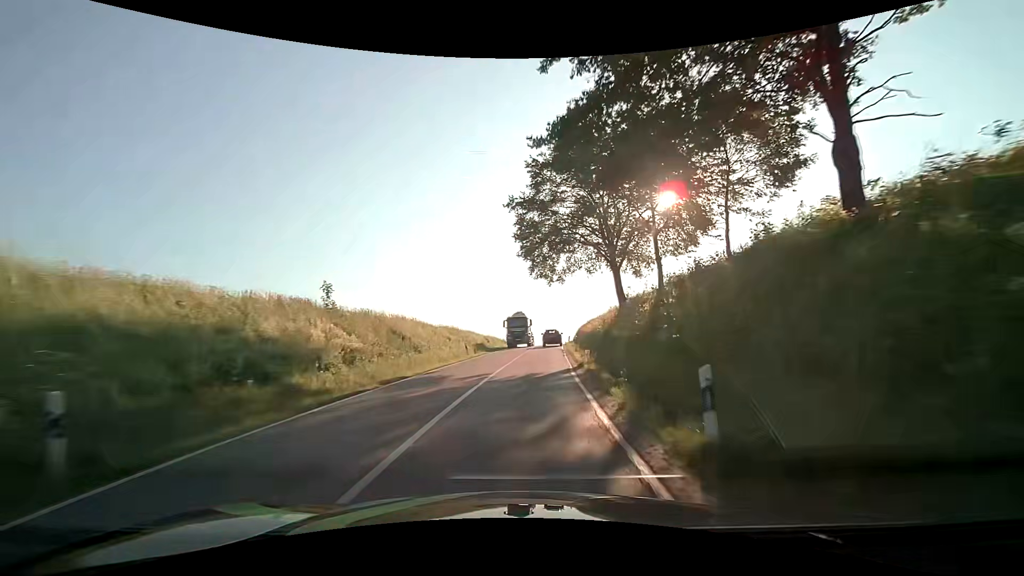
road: secondary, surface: asphalt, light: Day
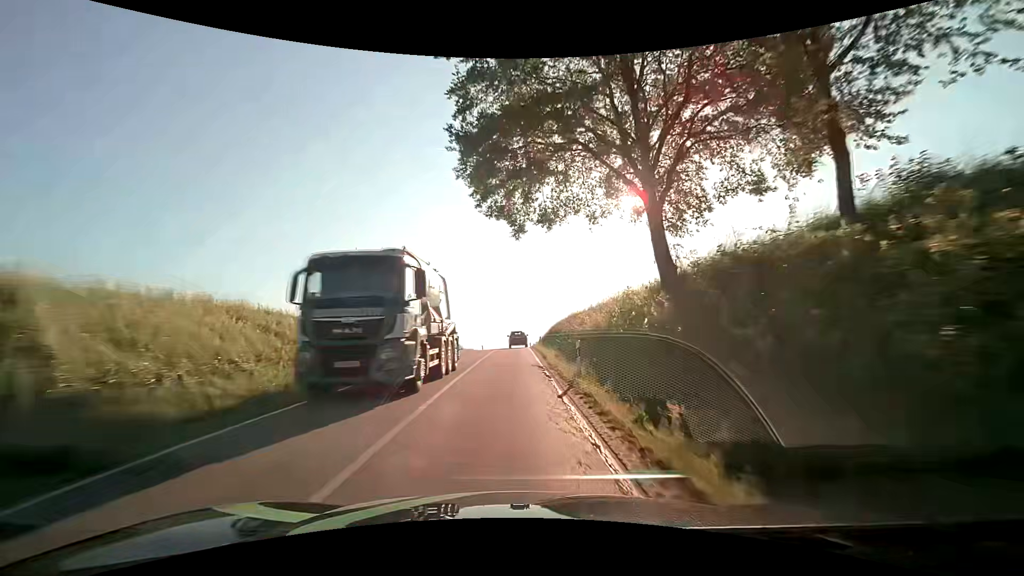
(+1.0, +18.6) m; +5°
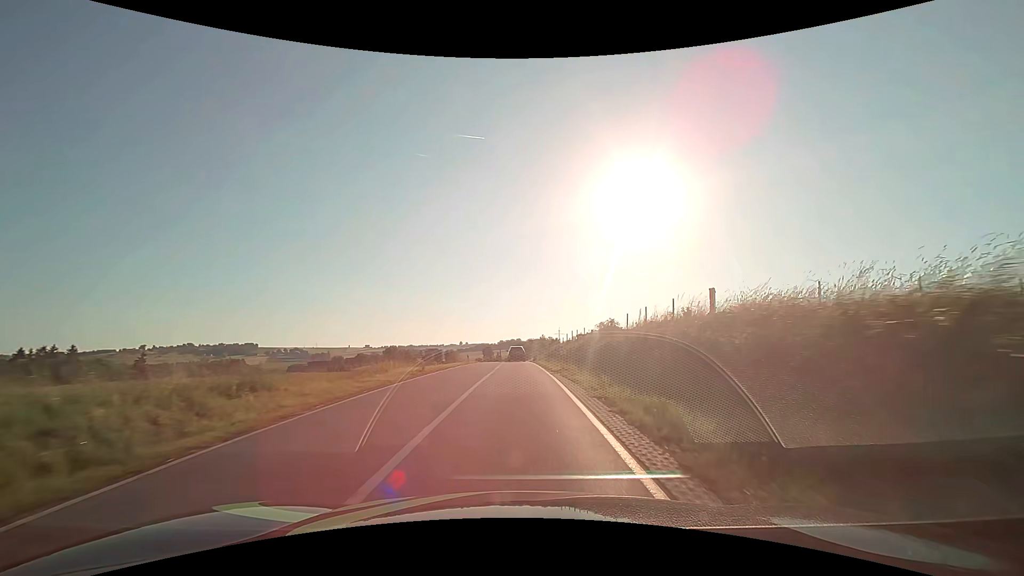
(-0.4, +47.1) m; -1°
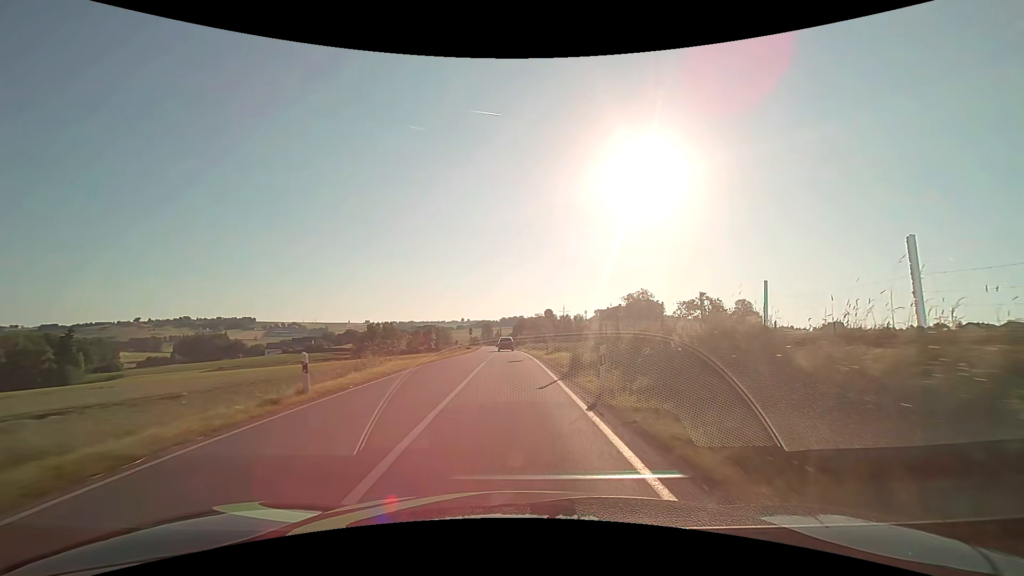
(+0.1, +39.3) m; 0°
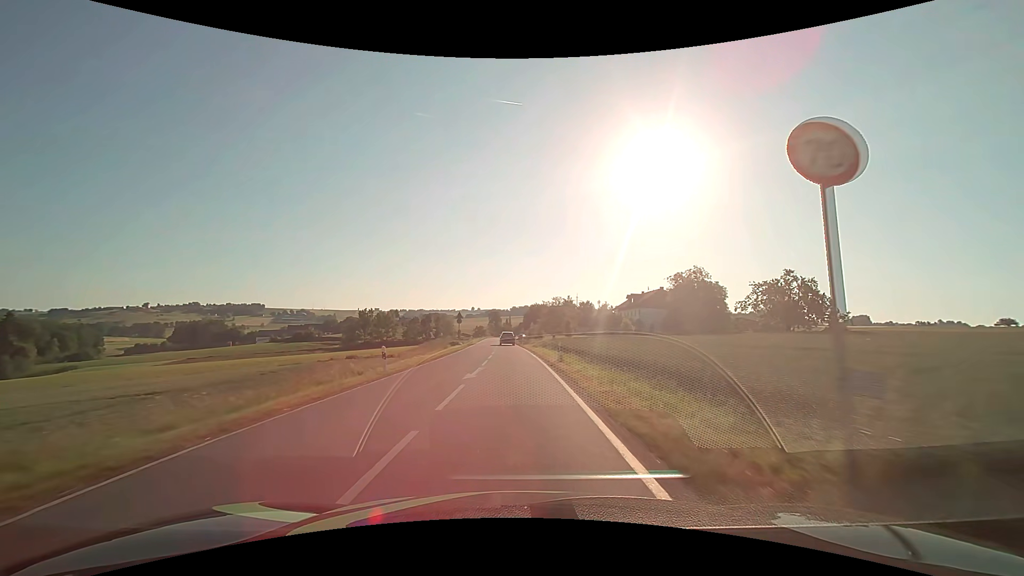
(-0.2, +29.8) m; -1°
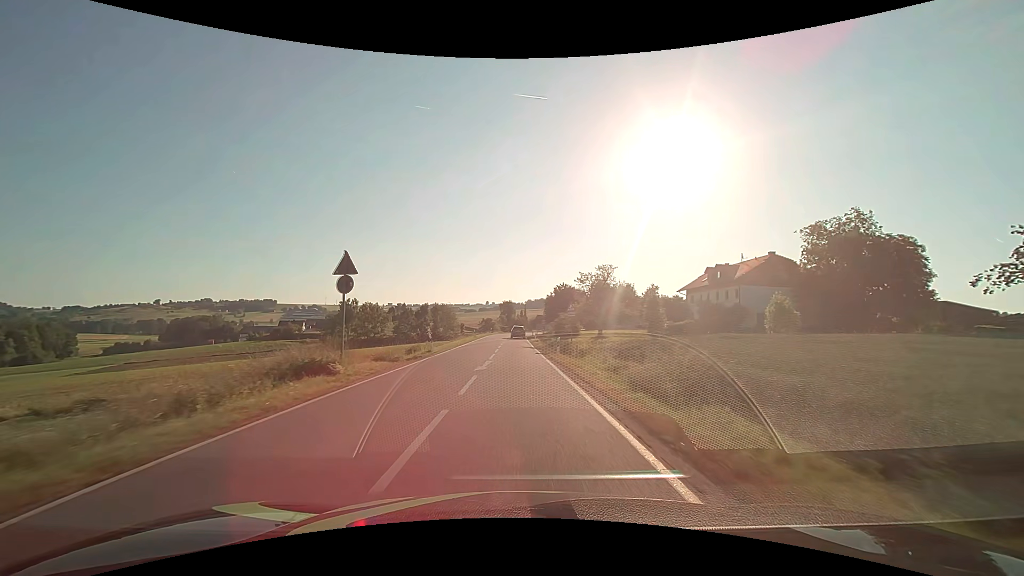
(-0.5, +40.6) m; -2°
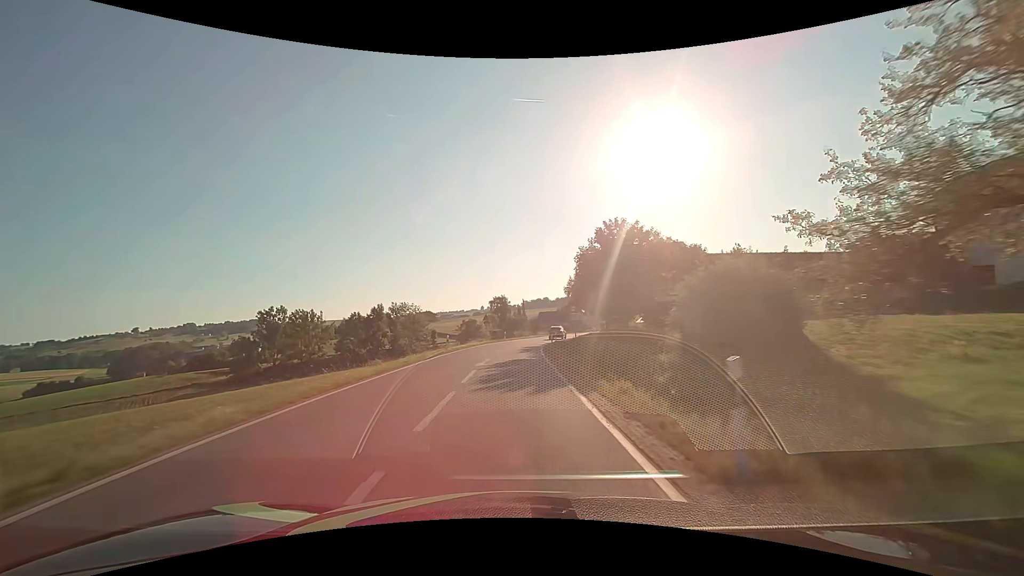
(-0.1, +51.9) m; 0°
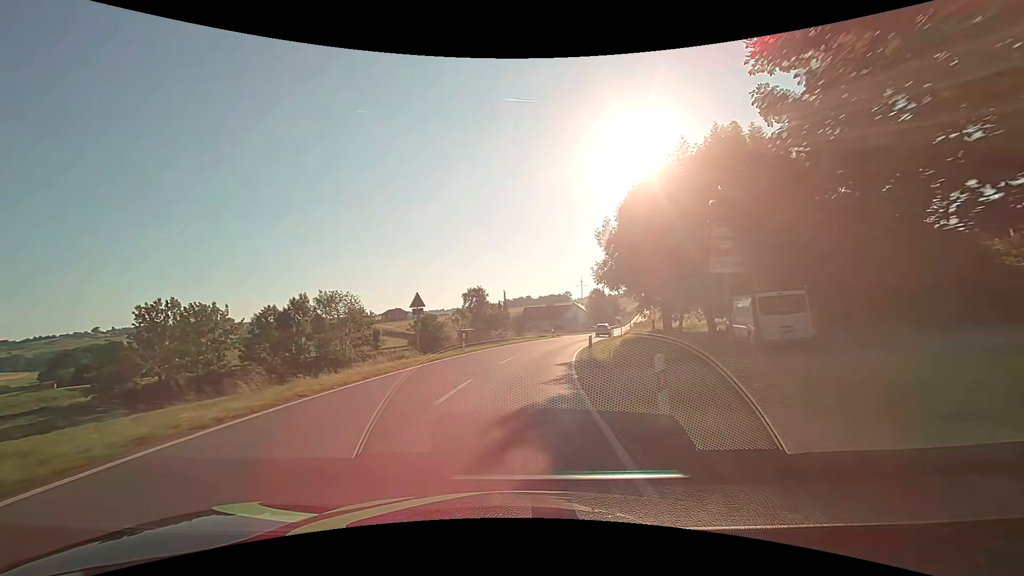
(+0.4, +31.7) m; +2°
(0, +10) (+1, +20) (+2, +30) (+4, +40) (+6, +50) (+8, +59) (+11, +69) (+14, +78) (+17, +88) (+20, +98) m
